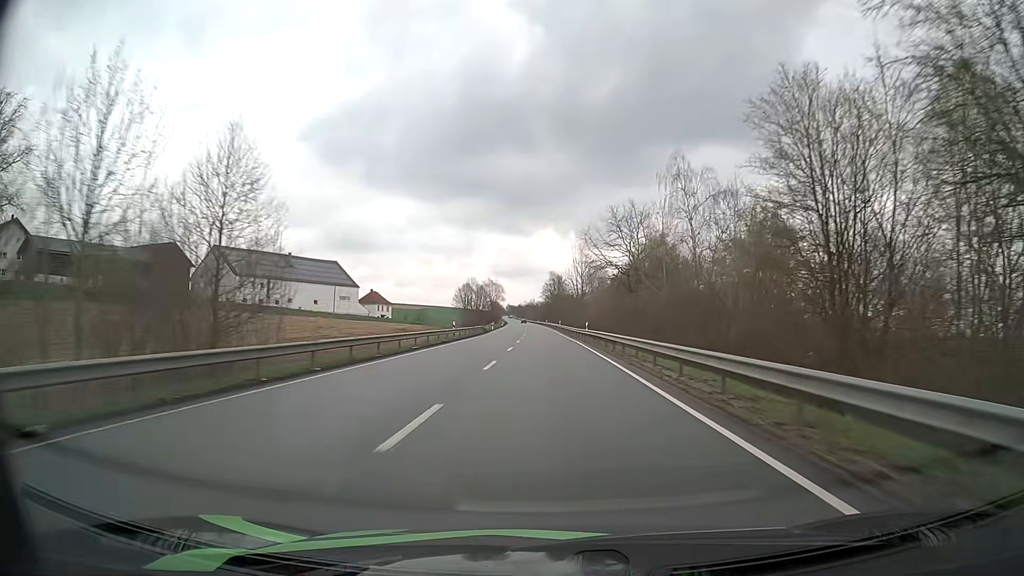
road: primary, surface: asphalt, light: Day
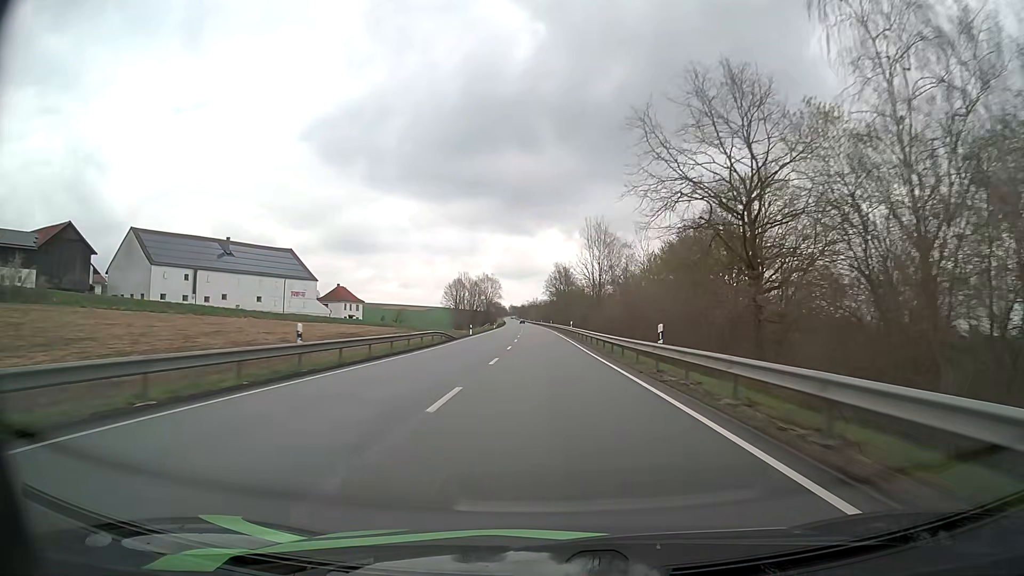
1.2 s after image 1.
(0.0, +33.2) m; 0°
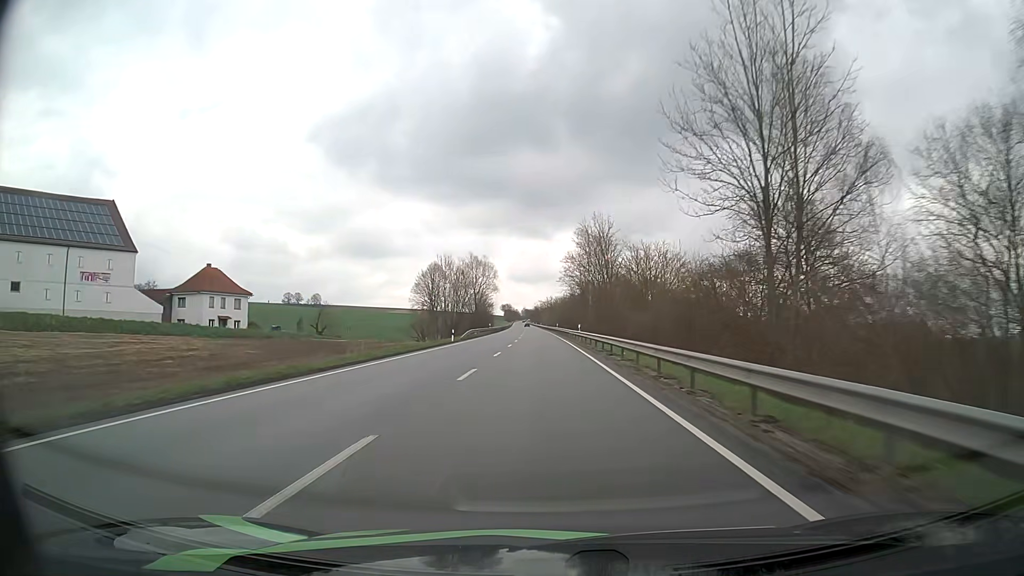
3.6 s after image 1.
(-0.5, +66.4) m; -1°
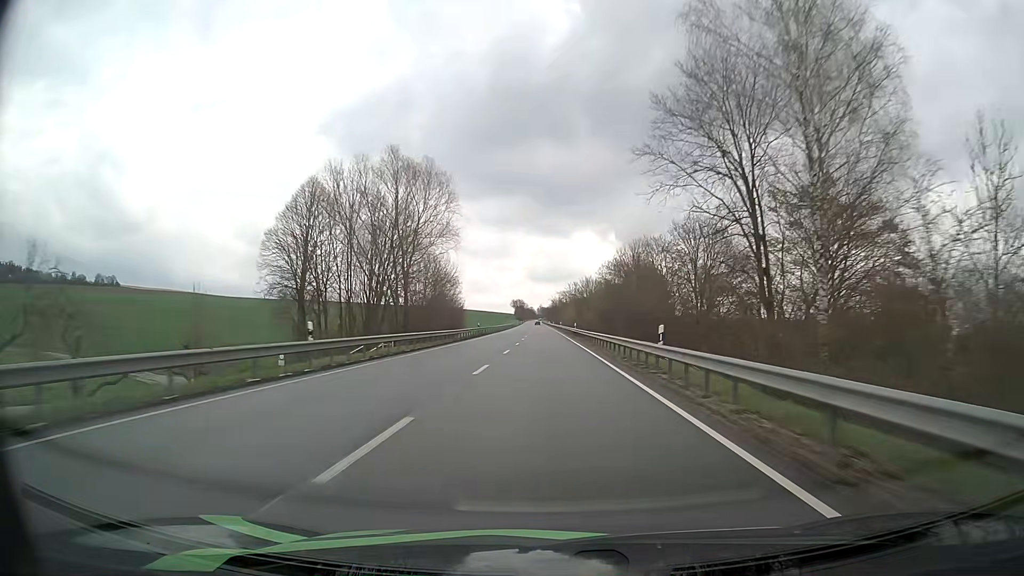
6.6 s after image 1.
(-1.3, +83.0) m; -1°
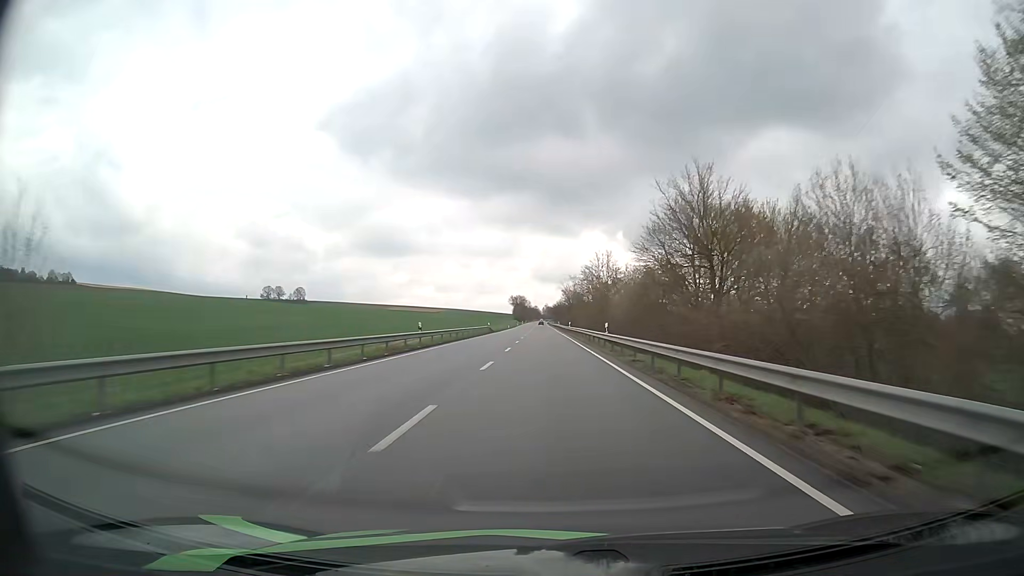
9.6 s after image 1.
(-0.7, +83.0) m; -1°
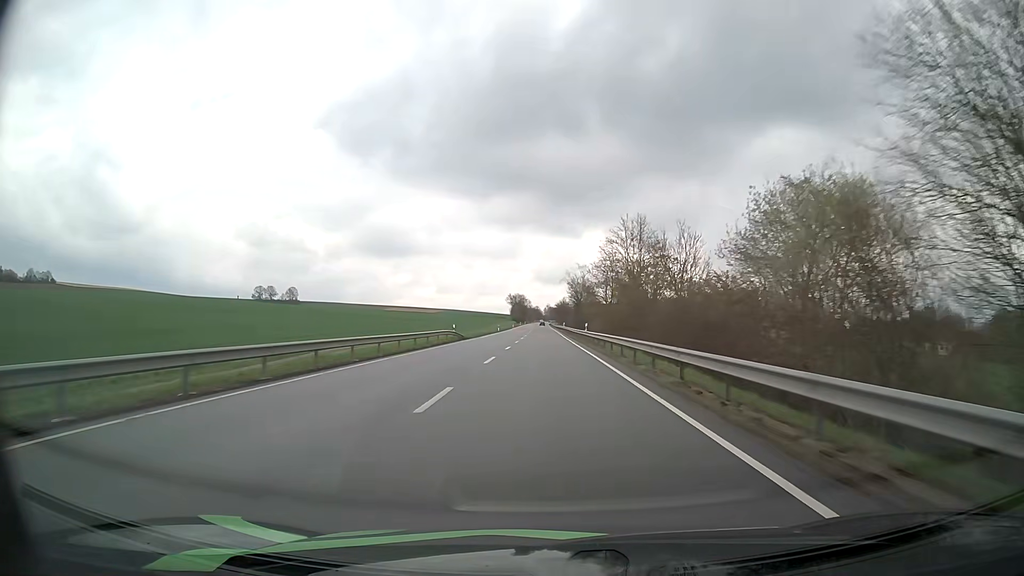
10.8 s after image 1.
(-0.1, +33.2) m; 0°
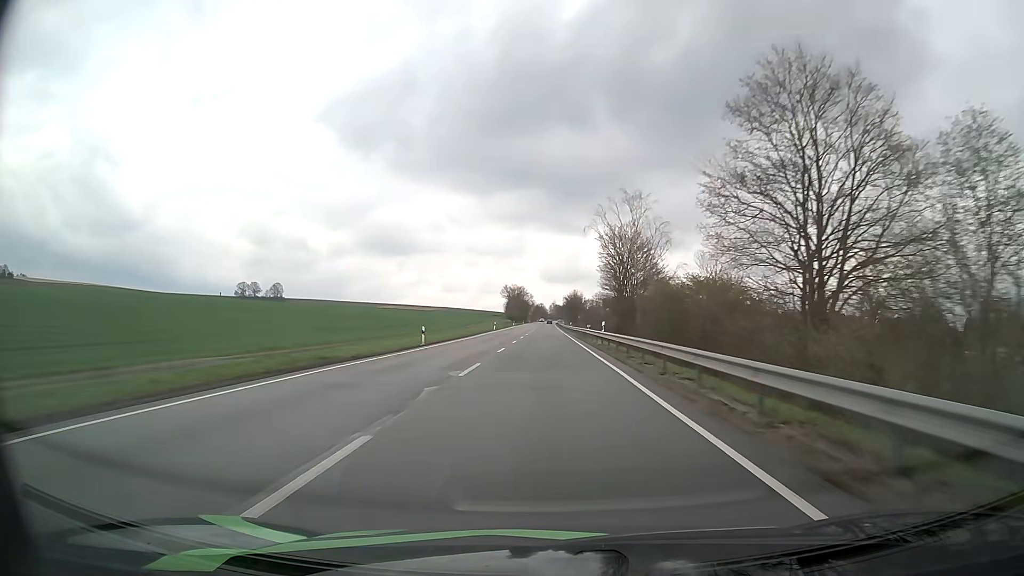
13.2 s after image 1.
(-0.3, +66.4) m; 0°
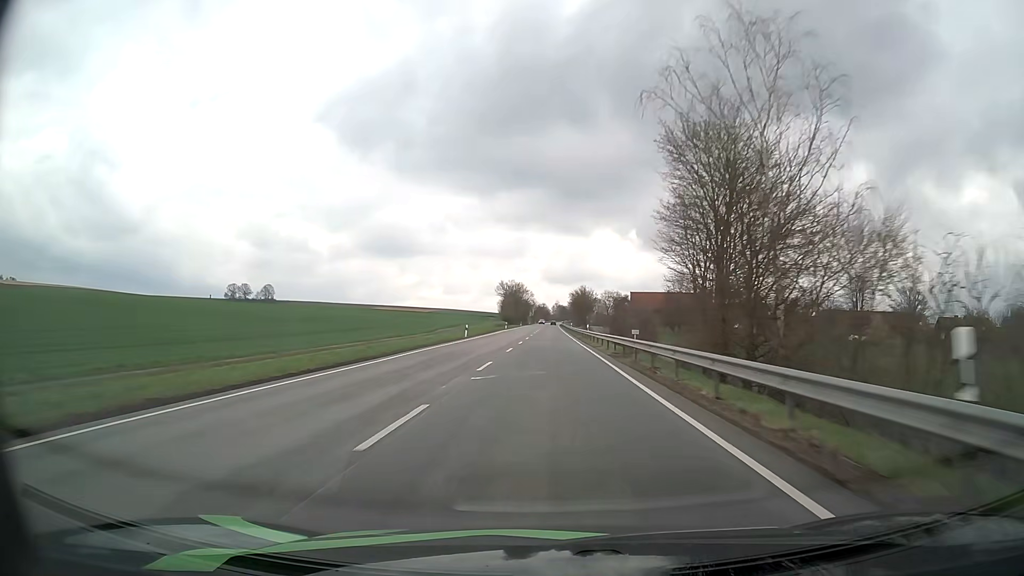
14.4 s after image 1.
(-0.1, +33.2) m; 0°
(0, +10) (0, +20) (0, +30) (0, +40) (0, +50) (0, +60) (0, +70) (0, +80) (0, +90) (0, +100) m
